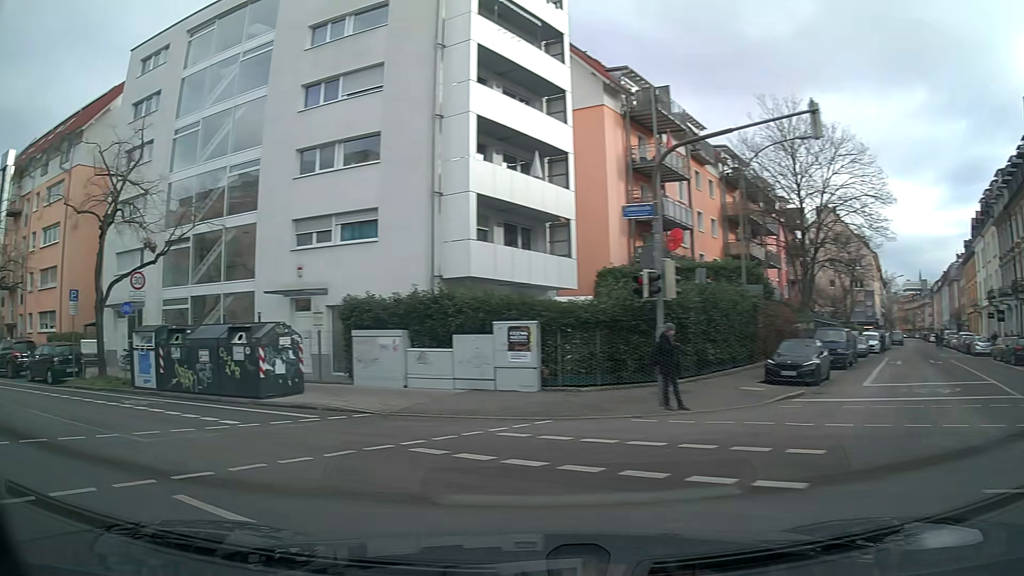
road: residential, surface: asphalt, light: Day
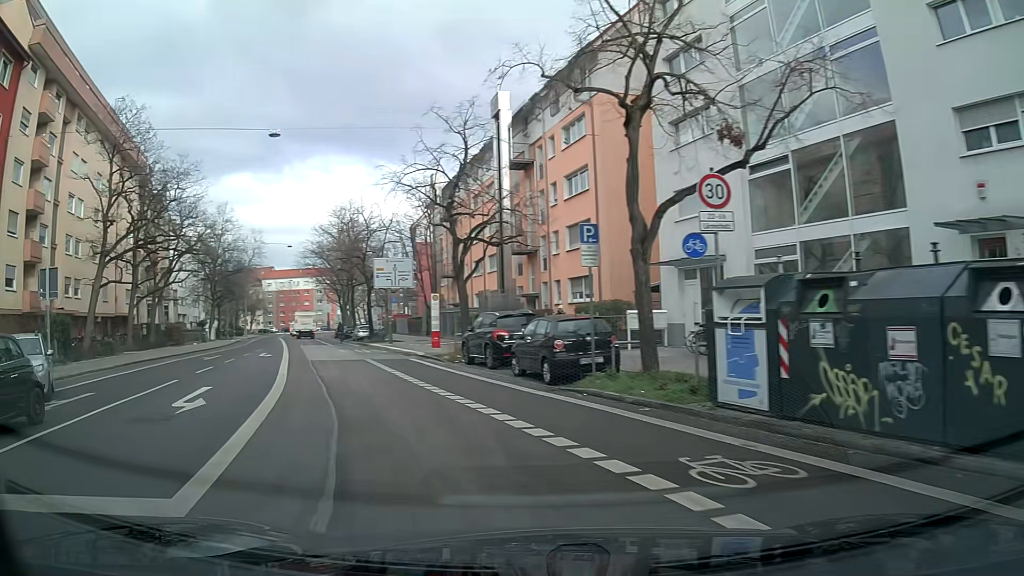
(-5.0, +9.5) m; -51°
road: secondary
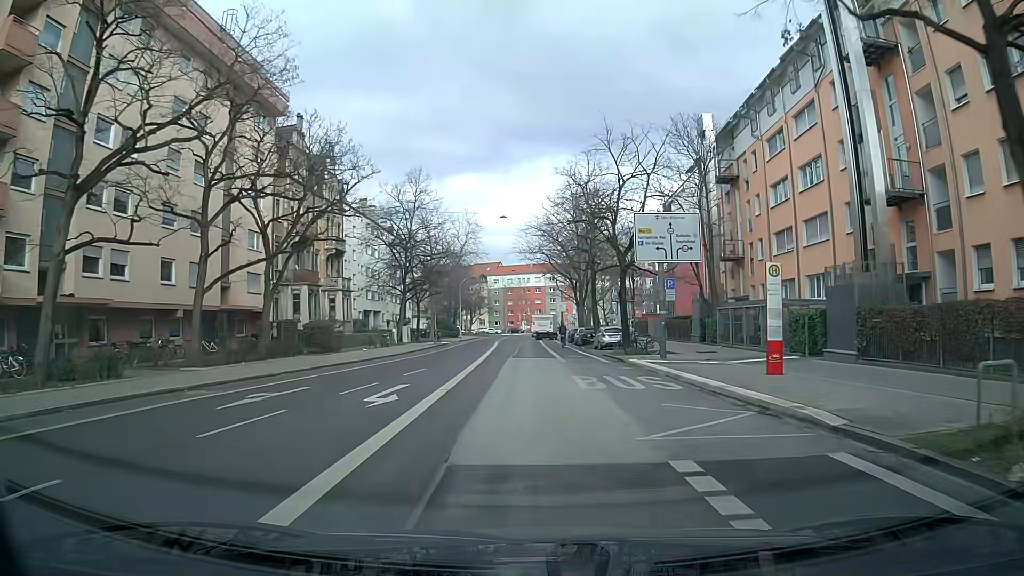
(-5.0, +19.4) m; -19°
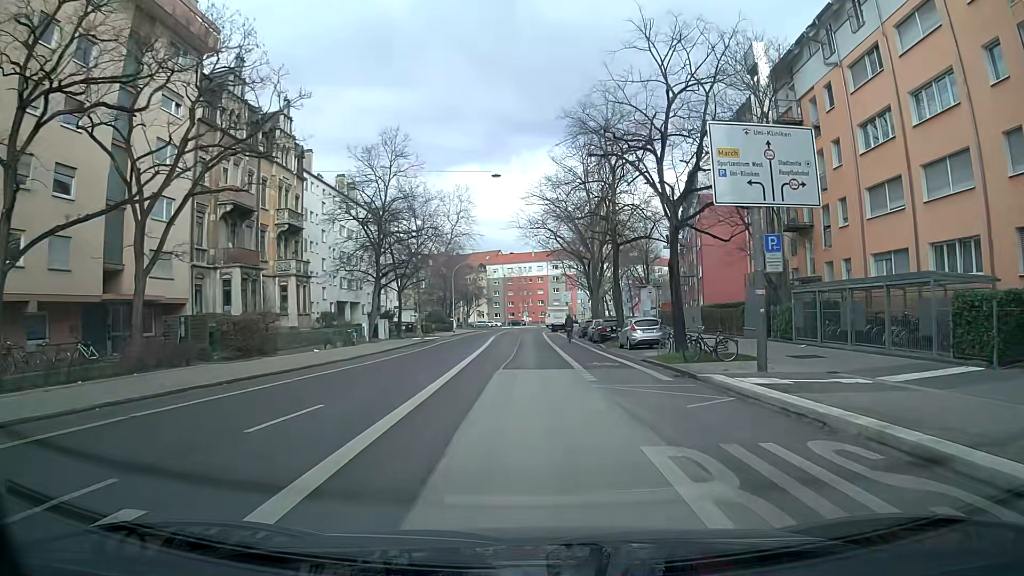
(-0.1, +11.9) m; 0°
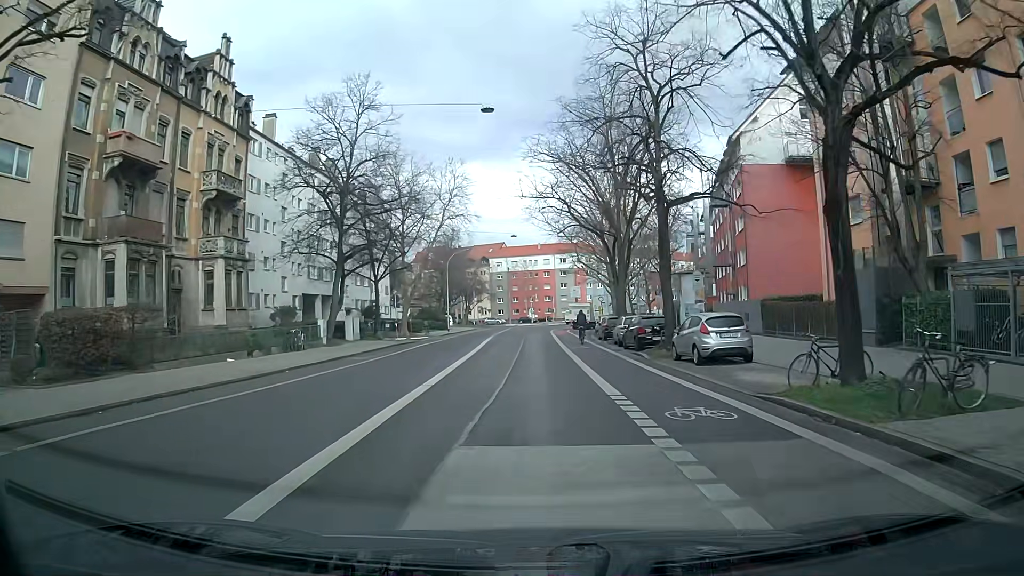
(-0.2, +11.8) m; -1°
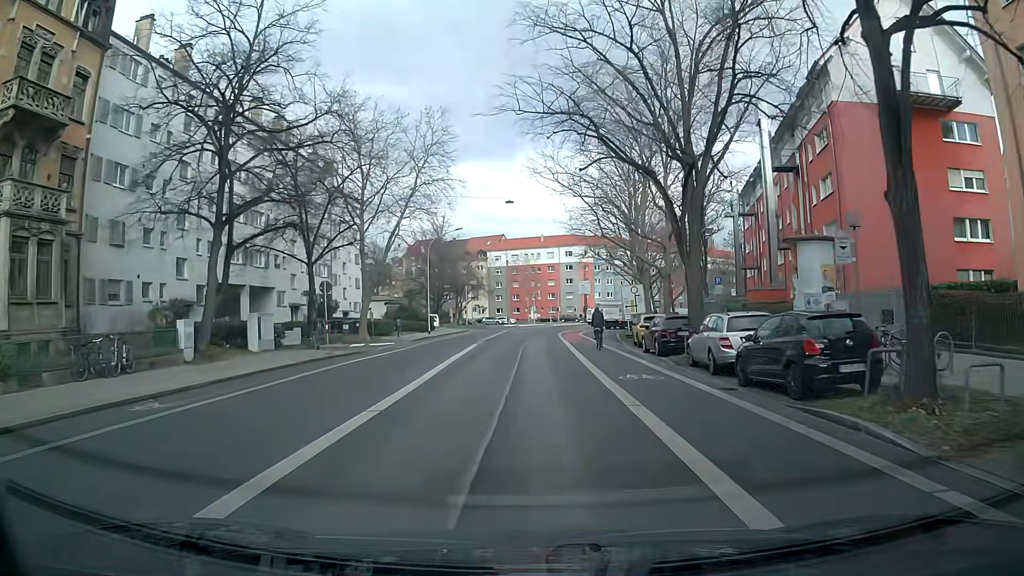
(-0.1, +16.5) m; -1°
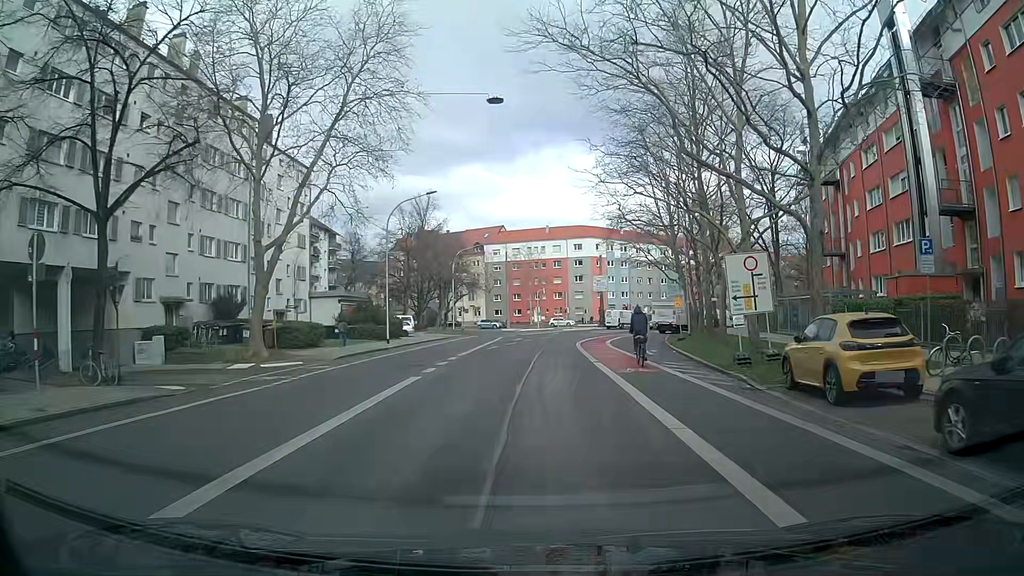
(+0.1, +19.6) m; 0°
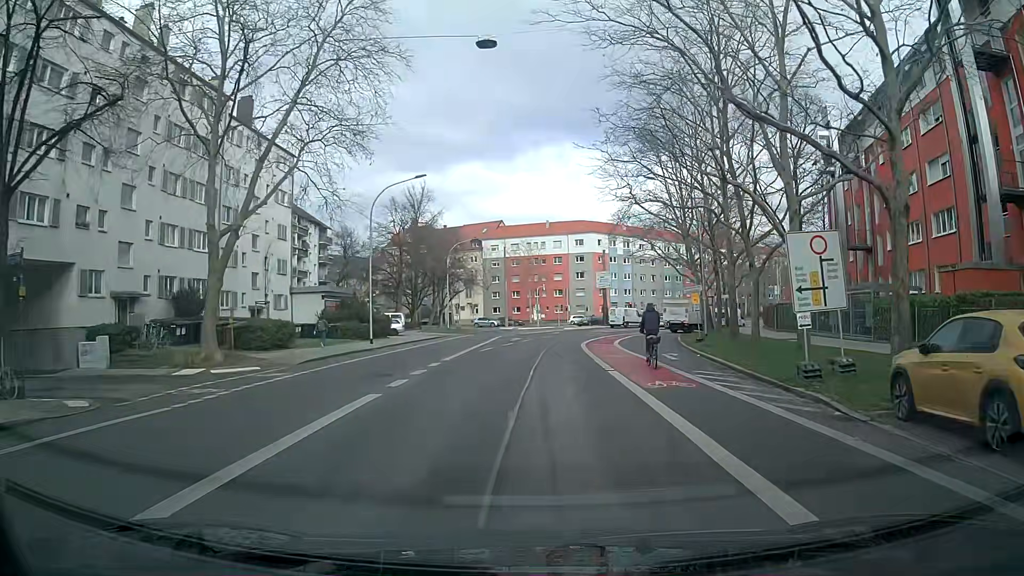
(-0.1, +4.5) m; -2°
(+1, +10) (+2, +20) (+5, +30) (+7, +39) (+10, +49) (+13, +58) (+18, +67) (+24, +75) (+31, +82) (+40, +85) m
